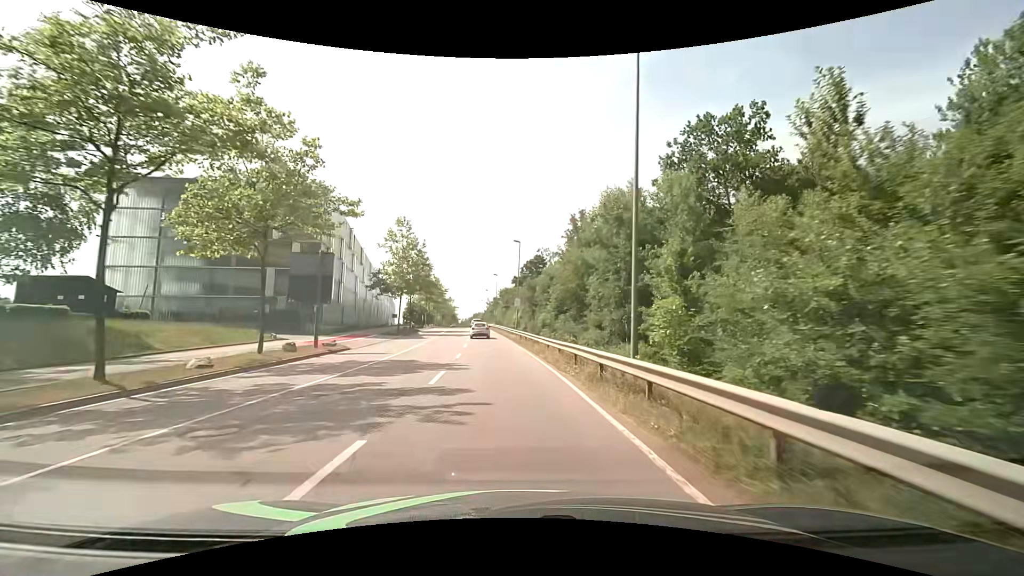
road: secondary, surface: asphalt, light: Day
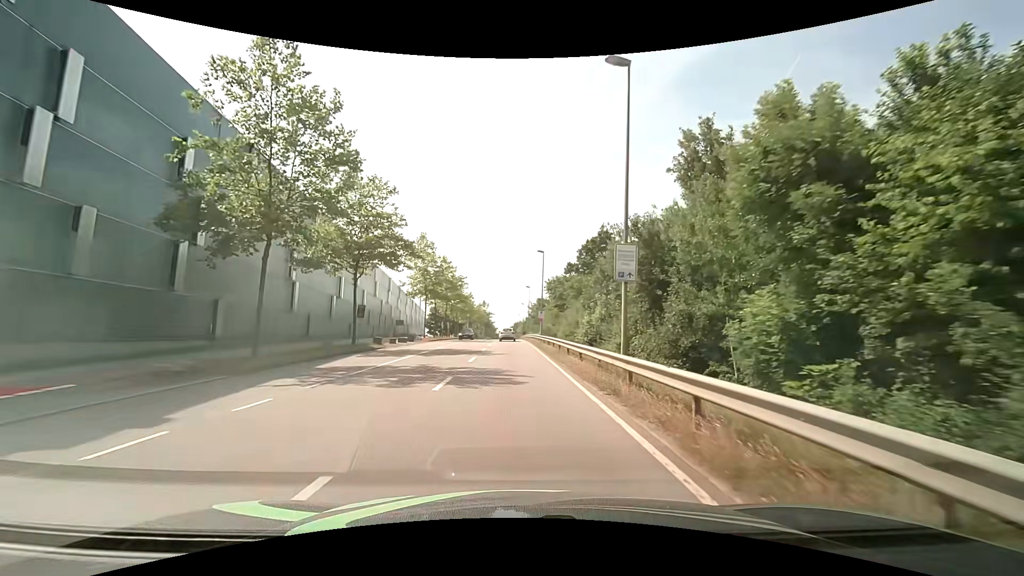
(-1.4, +37.6) m; -4°
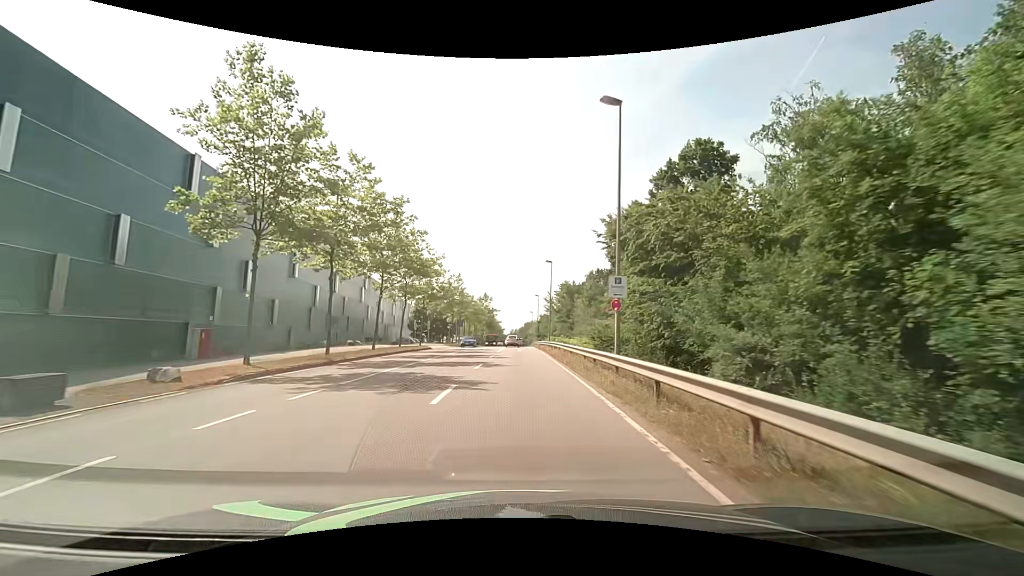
(-0.6, +37.5) m; -1°
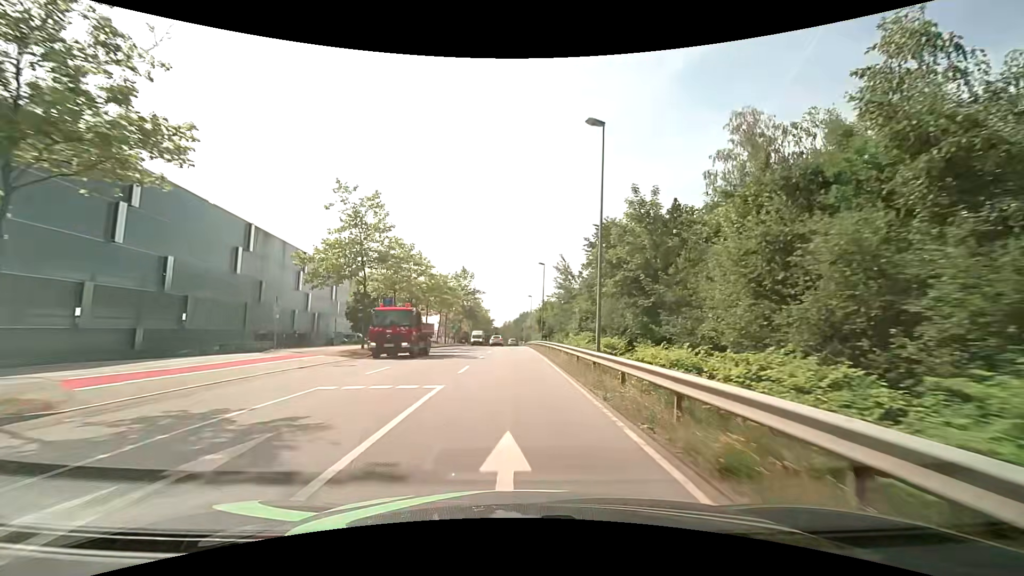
(+0.3, +38.1) m; +1°
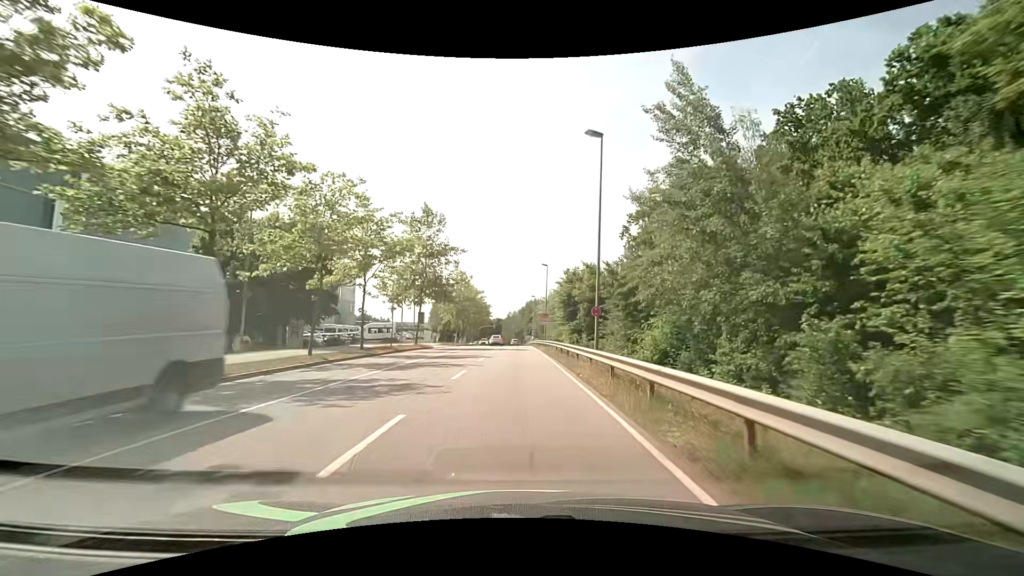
(-0.2, +38.6) m; -1°
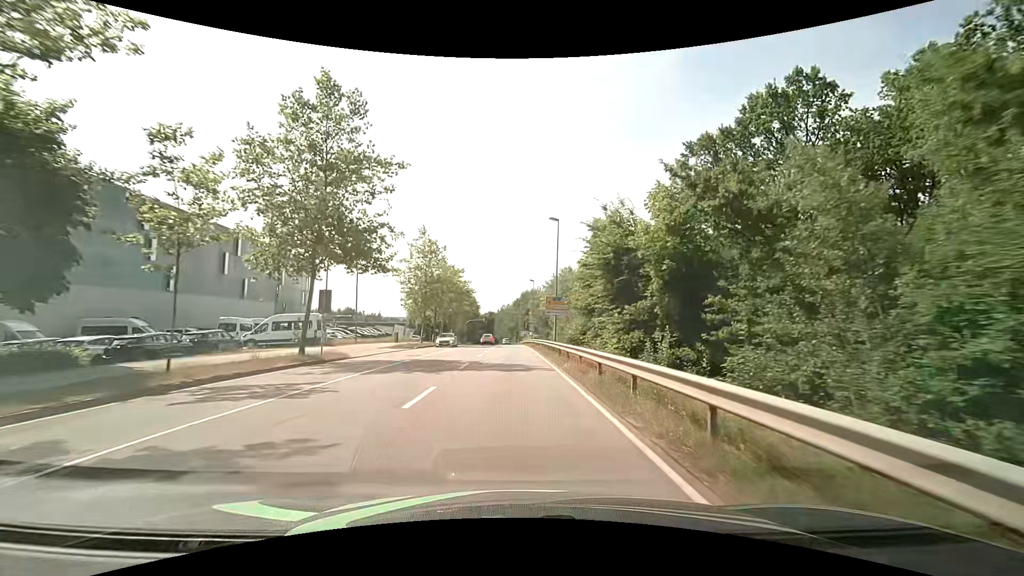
(+0.3, +23.2) m; +1°
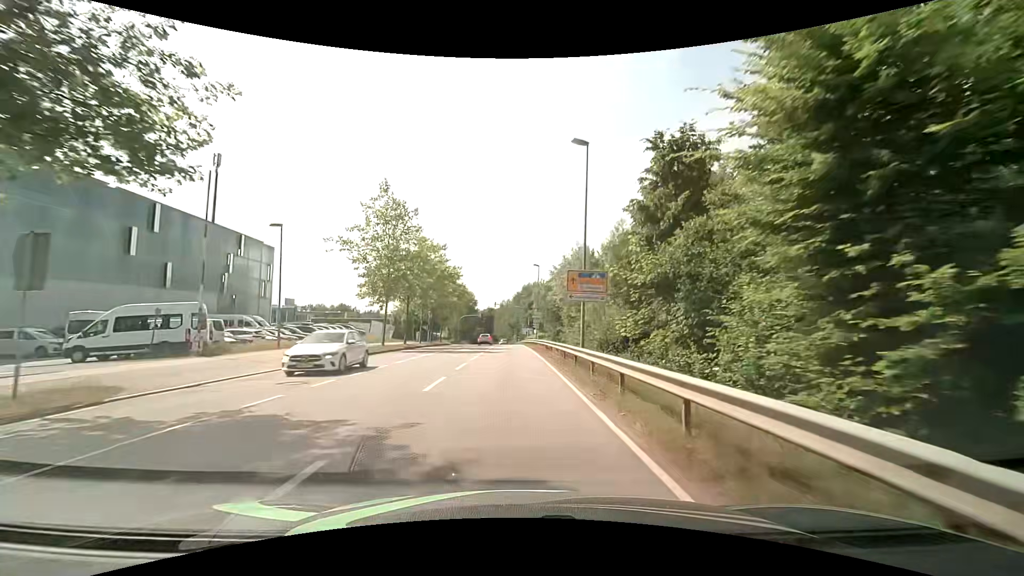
(0.0, +15.5) m; 0°
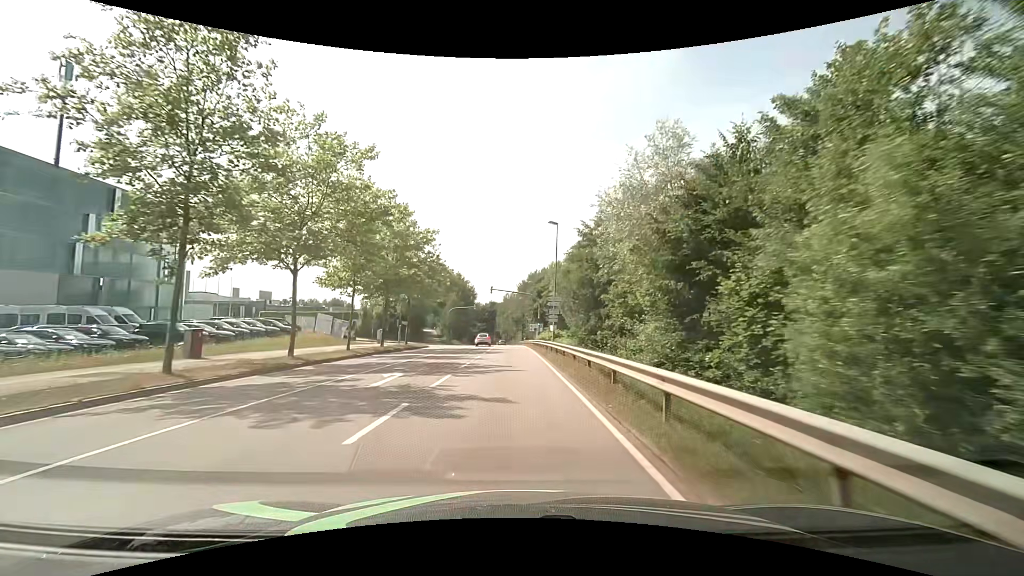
(-0.1, +23.3) m; 0°
(0, +10) (0, +20) (0, +30) (0, +40) (0, +50) (-1, +60) (-1, +70) (-1, +80) (-2, +90) (-2, +100) m
